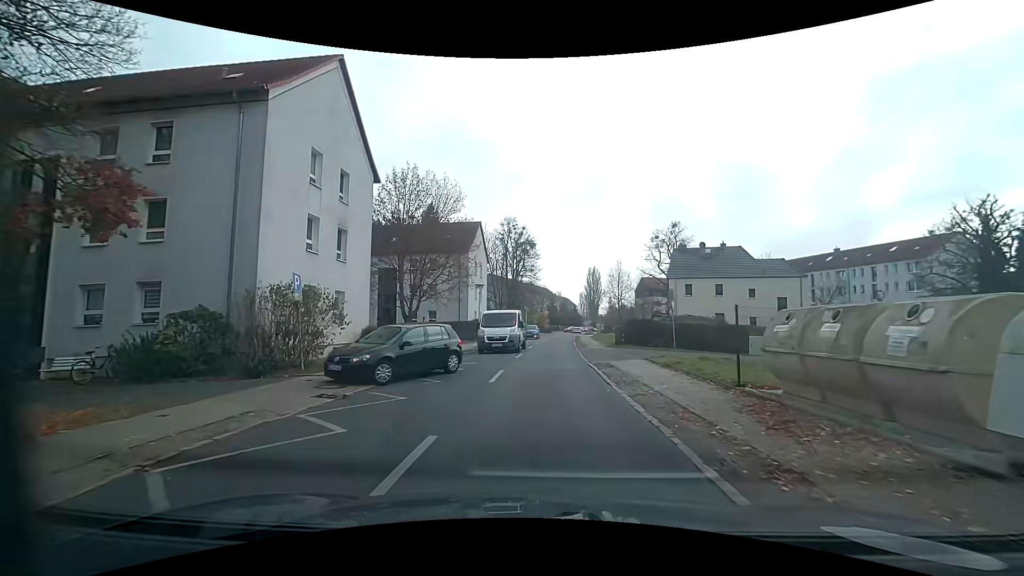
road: residential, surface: asphalt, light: Day
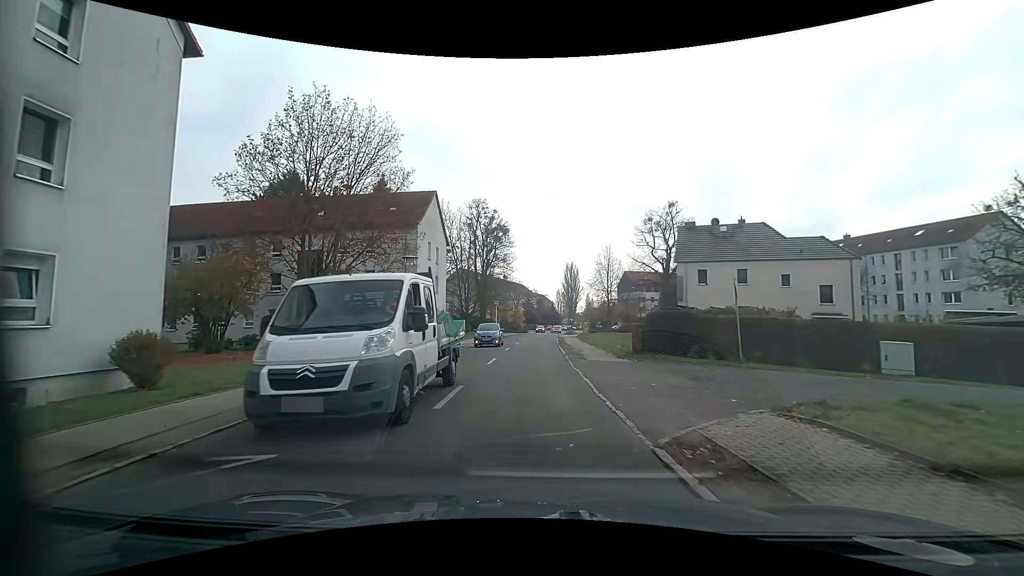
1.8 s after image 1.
(+0.2, +13.2) m; +3°
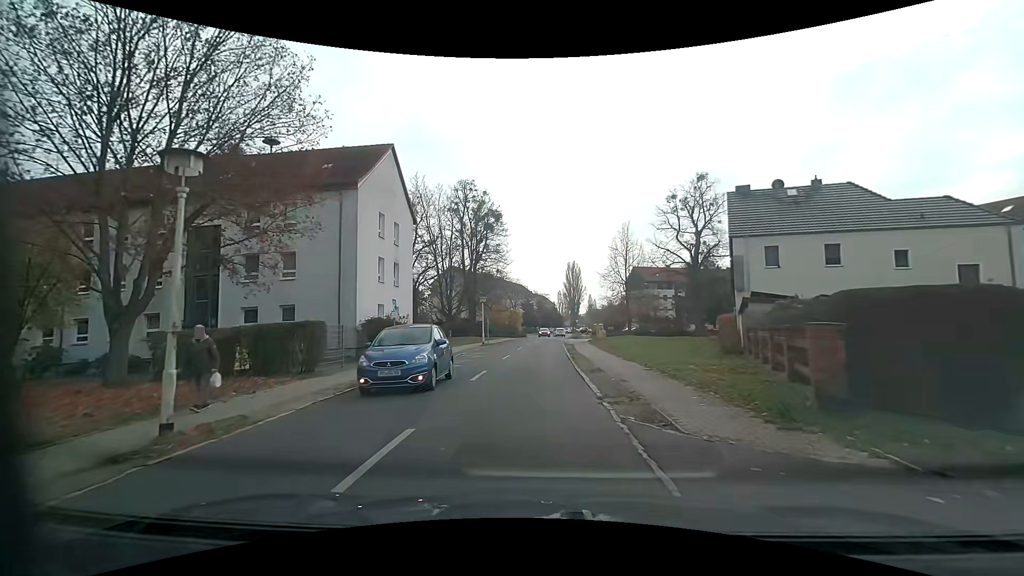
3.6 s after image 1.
(0.0, +13.2) m; -1°
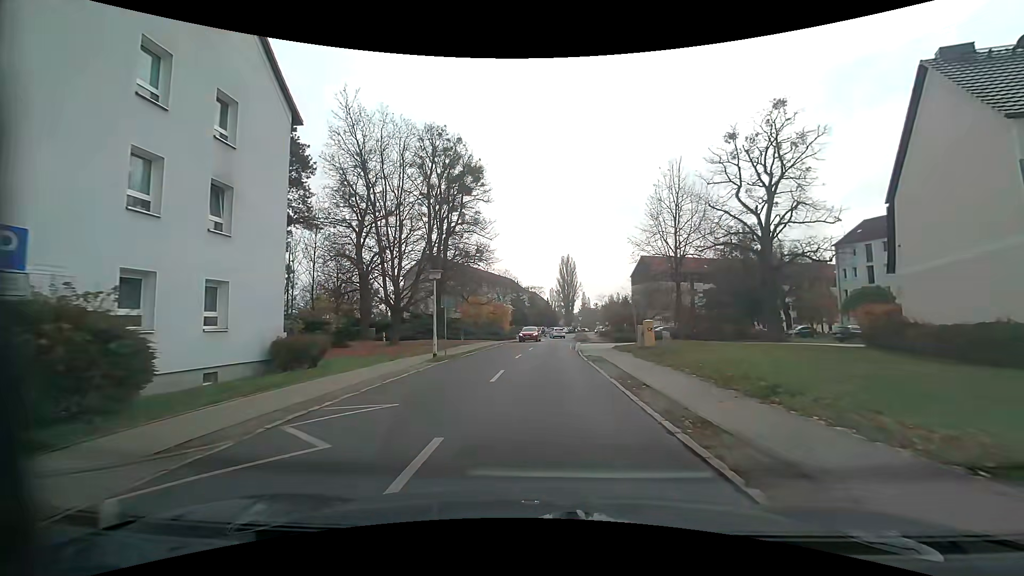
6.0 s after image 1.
(-0.2, +18.9) m; +1°
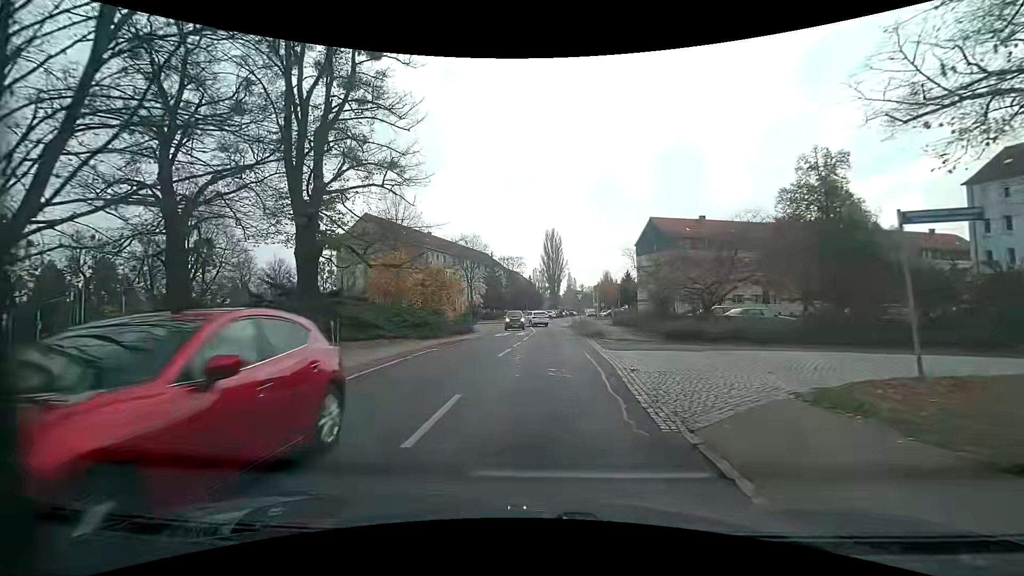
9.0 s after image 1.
(+0.7, +25.0) m; +2°
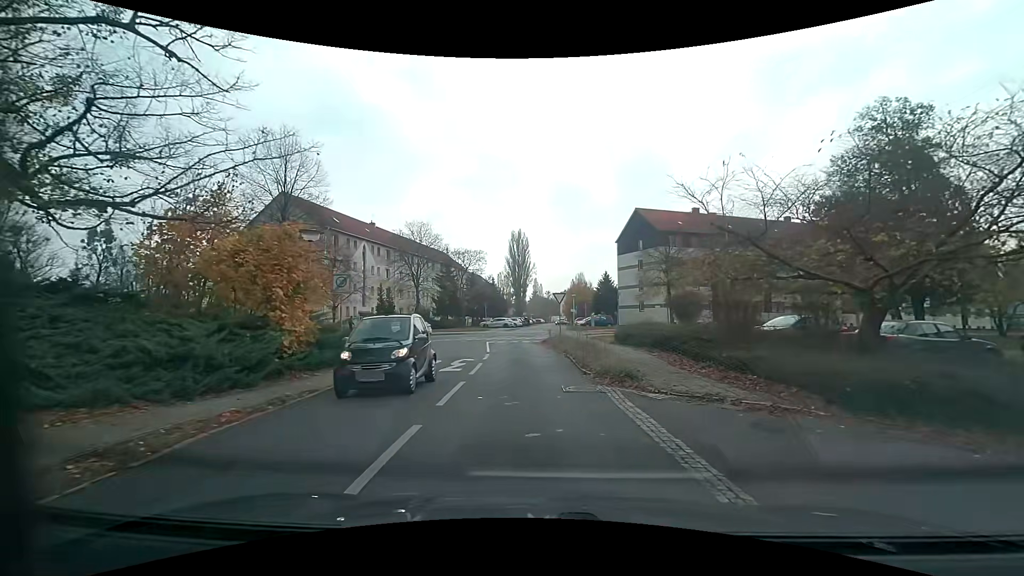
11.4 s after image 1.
(+0.1, +14.6) m; +4°
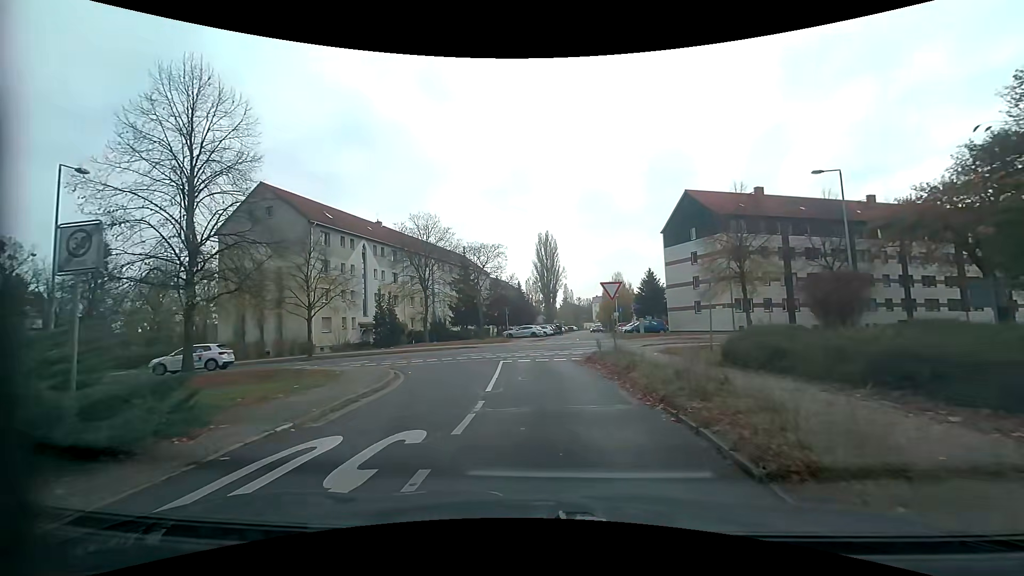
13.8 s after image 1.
(-0.4, +10.9) m; -4°
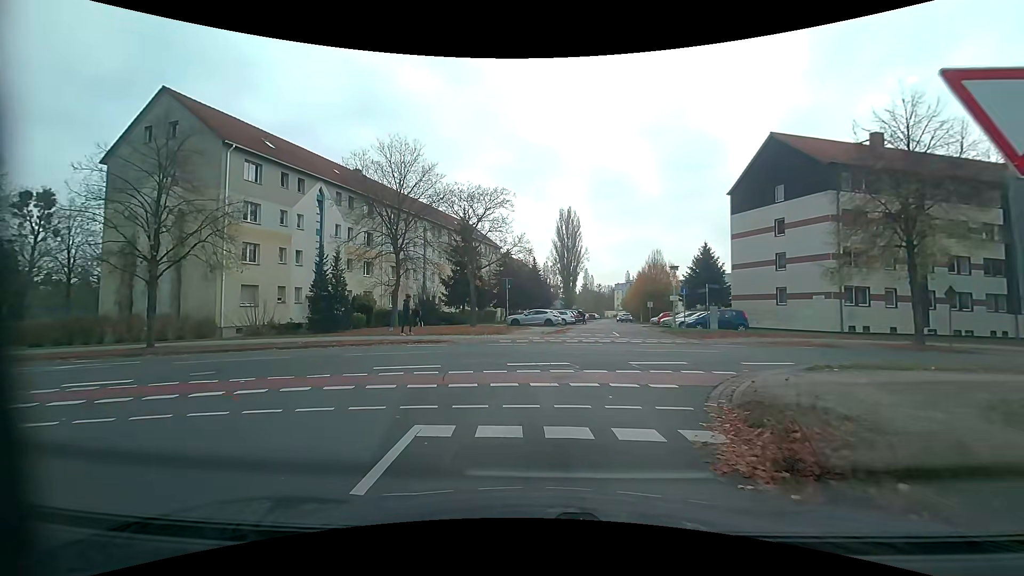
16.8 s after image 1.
(-0.1, +15.5) m; -2°
